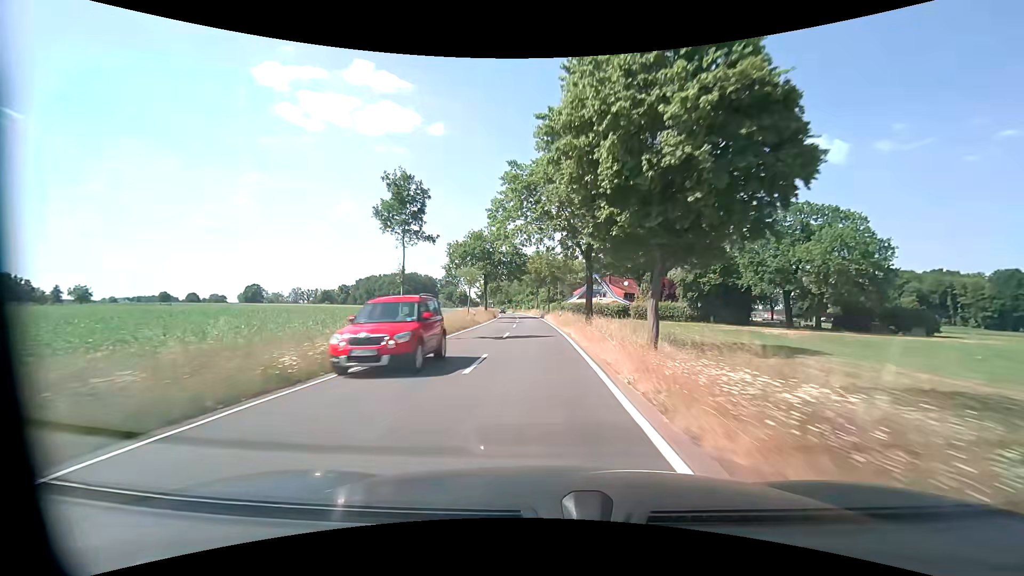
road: tertiary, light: Day
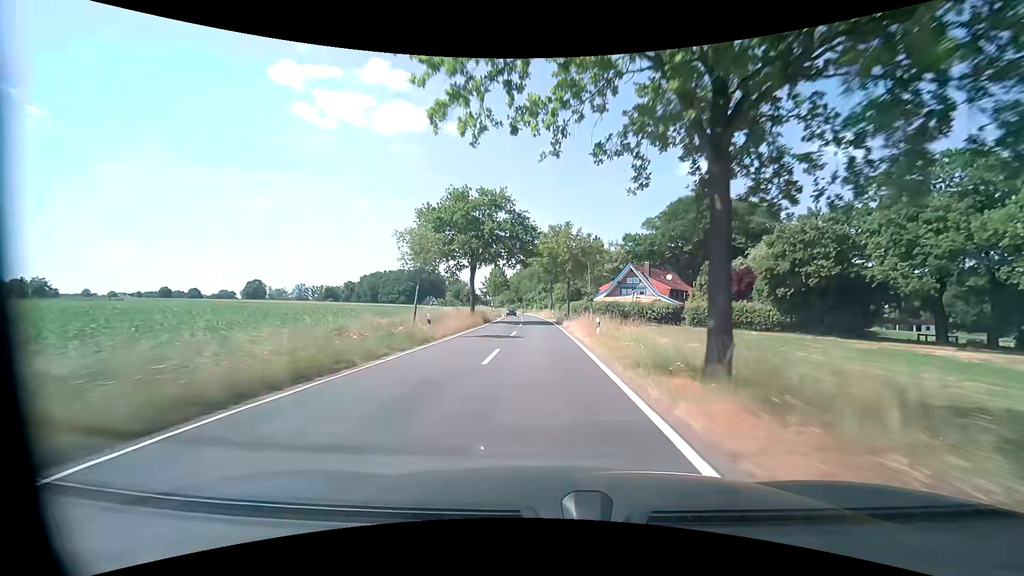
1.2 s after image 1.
(-0.4, +22.5) m; -2°
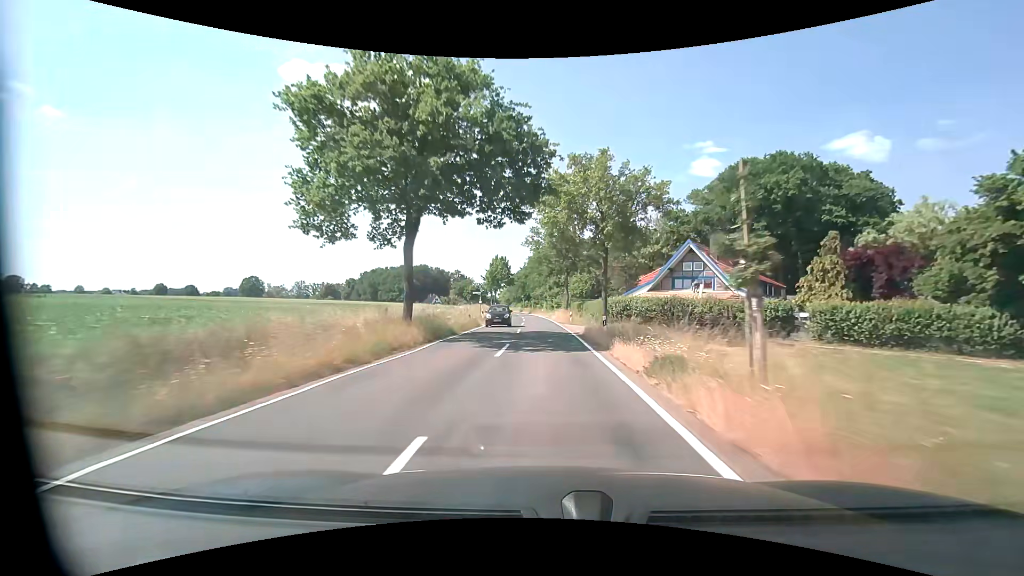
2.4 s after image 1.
(-0.2, +22.5) m; -1°
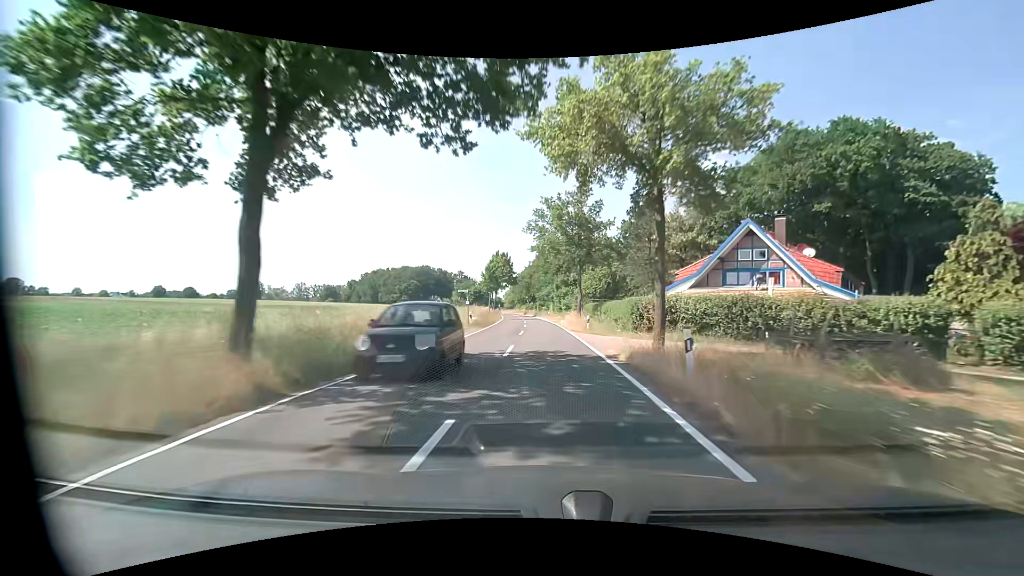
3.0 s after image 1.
(0.0, +11.2) m; 0°
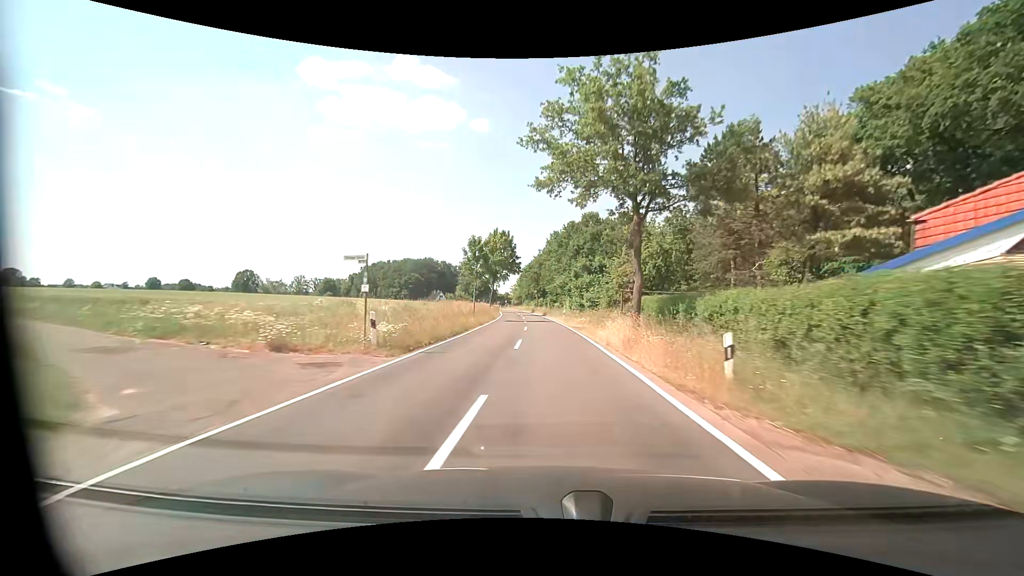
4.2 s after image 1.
(-0.3, +22.5) m; -2°
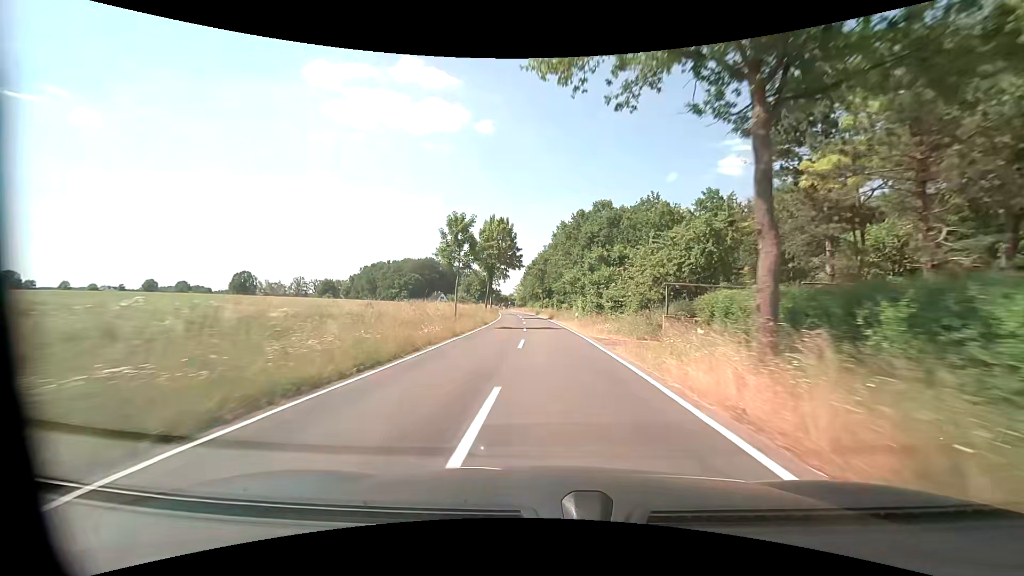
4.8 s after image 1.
(0.0, +11.3) m; 0°
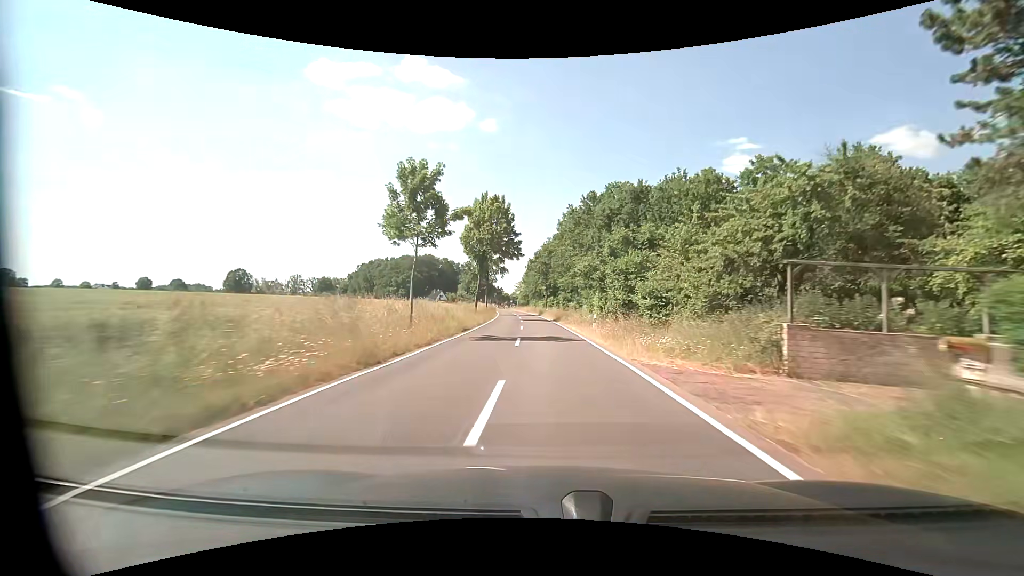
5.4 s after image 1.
(-0.1, +11.3) m; -1°
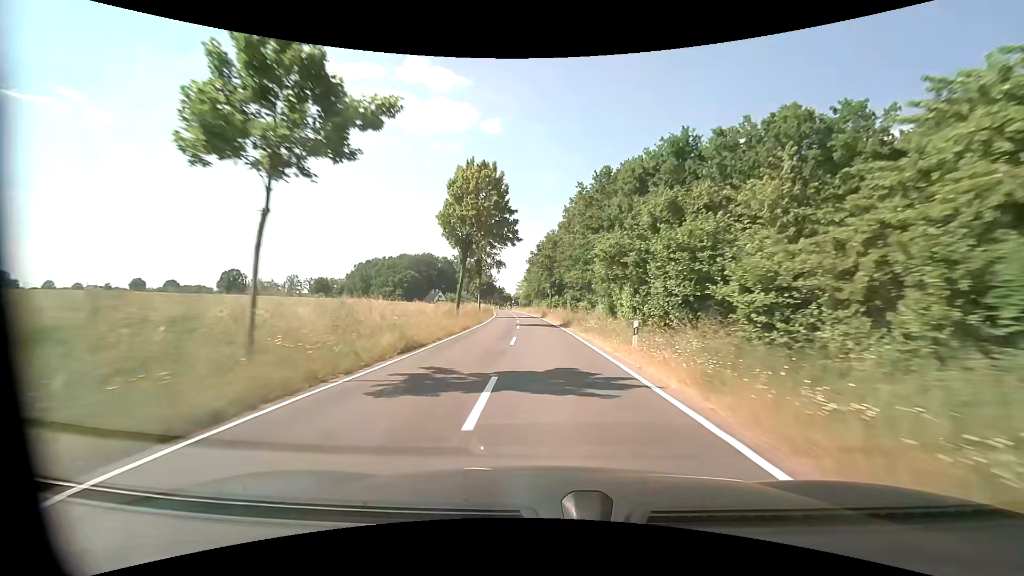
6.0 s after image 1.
(0.0, +11.3) m; 0°
(0, +10) (0, +20) (0, +30) (-1, +40) (-1, +50) (-2, +60) (-3, +70) (-4, +80) (-5, +90) (-6, +100) m
